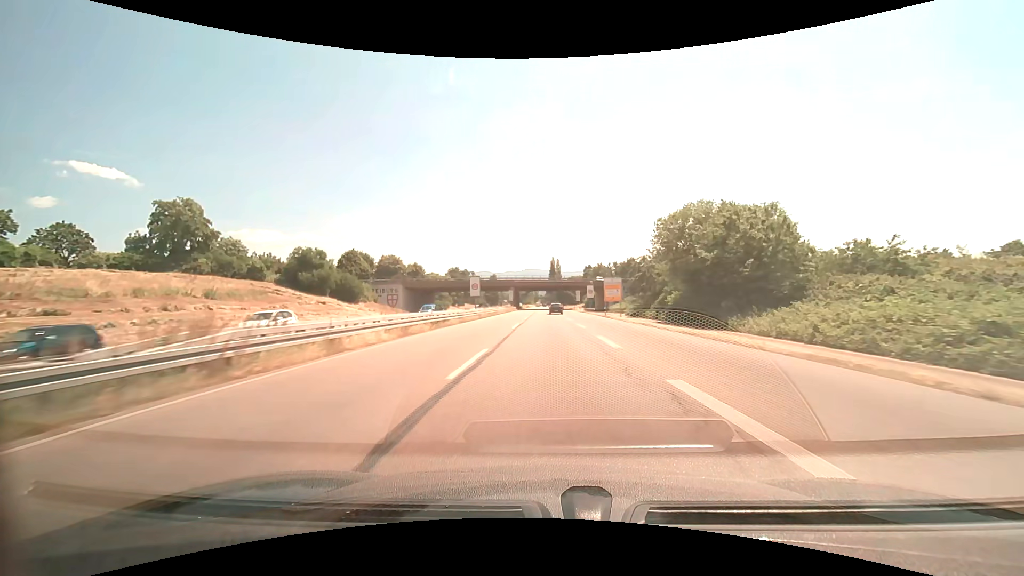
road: trunk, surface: asphalt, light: Day
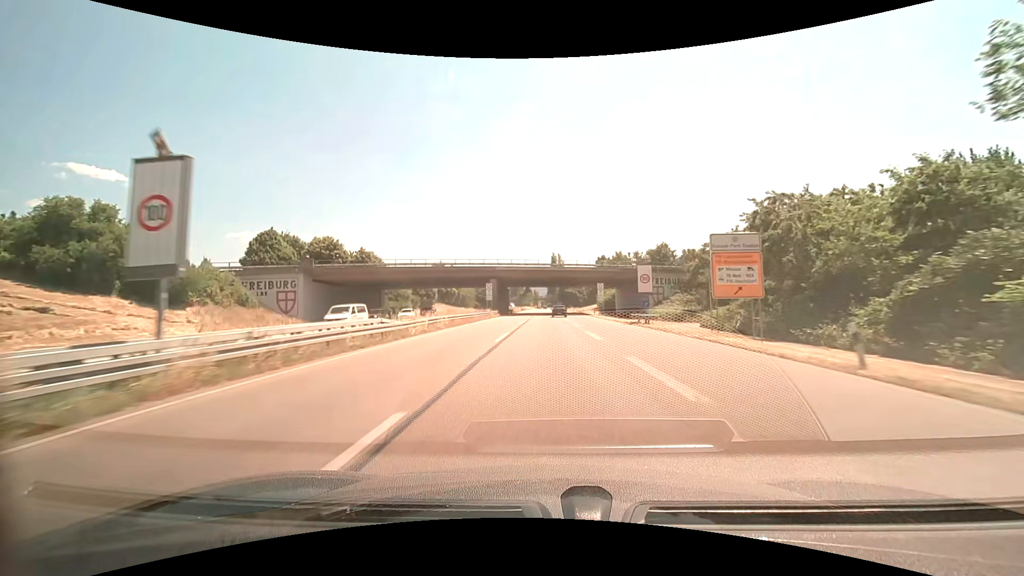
(0.0, +44.2) m; 0°
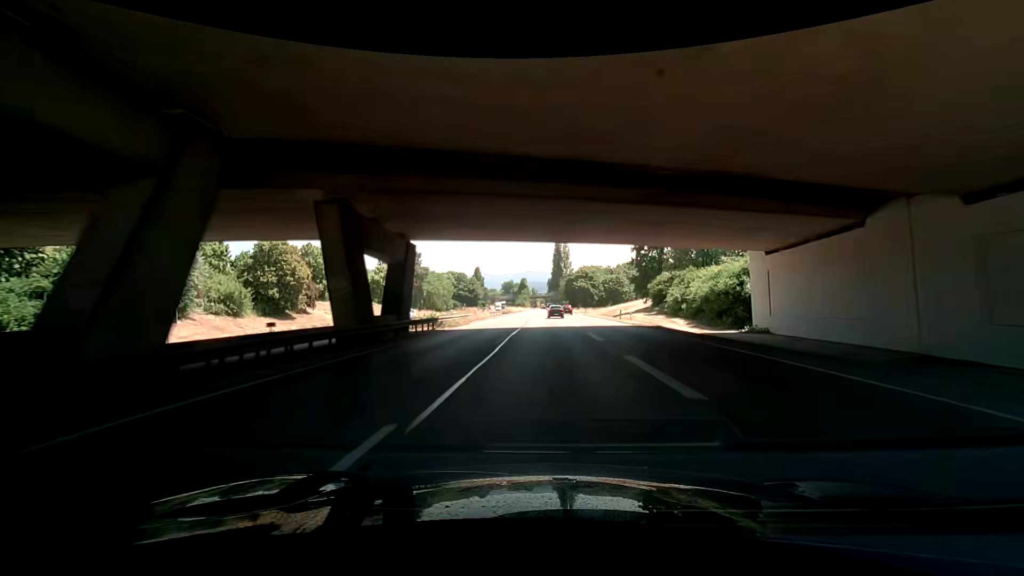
(-0.1, +72.3) m; 0°
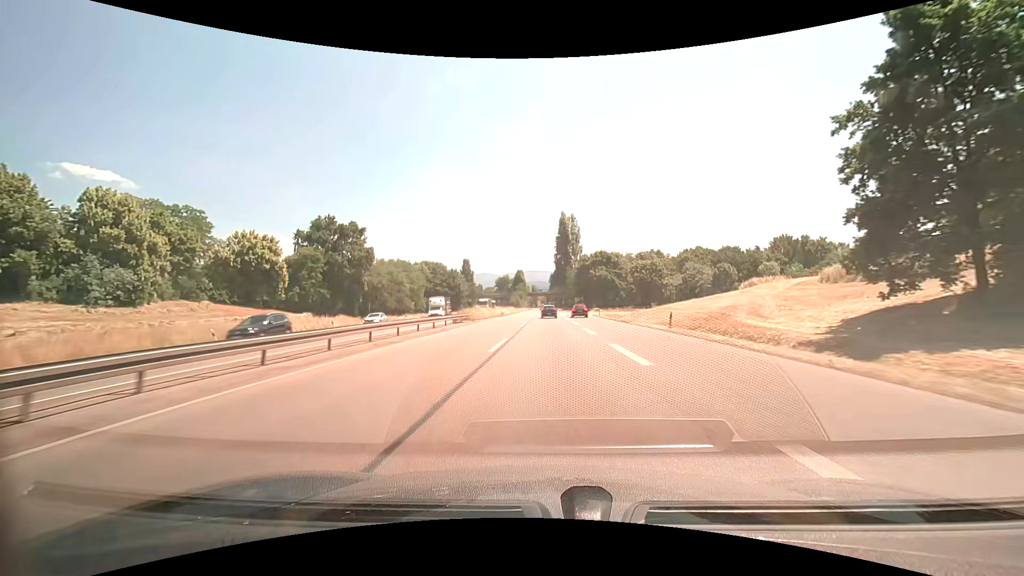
(+0.3, +57.0) m; 0°
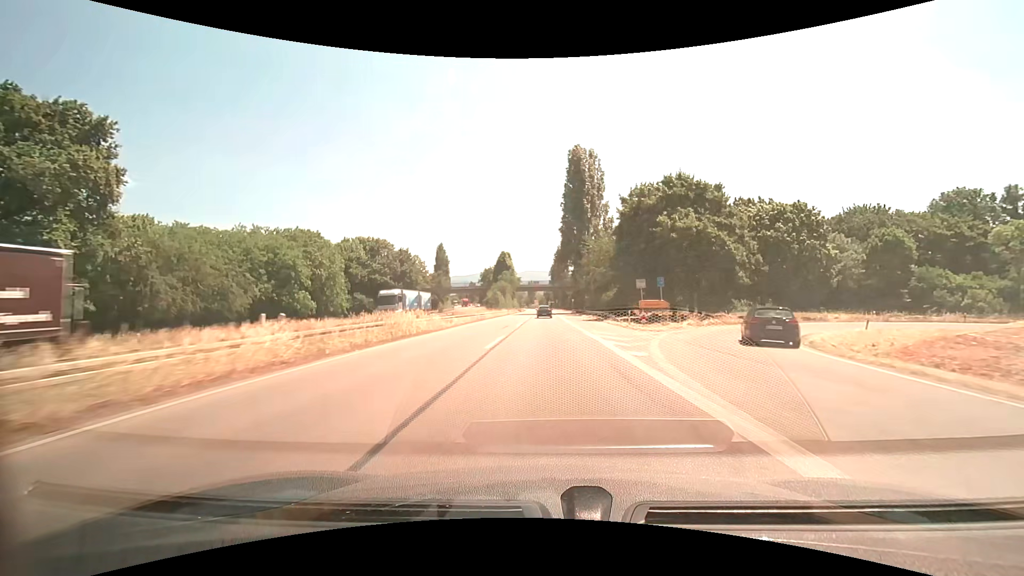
(+0.3, +71.1) m; 0°
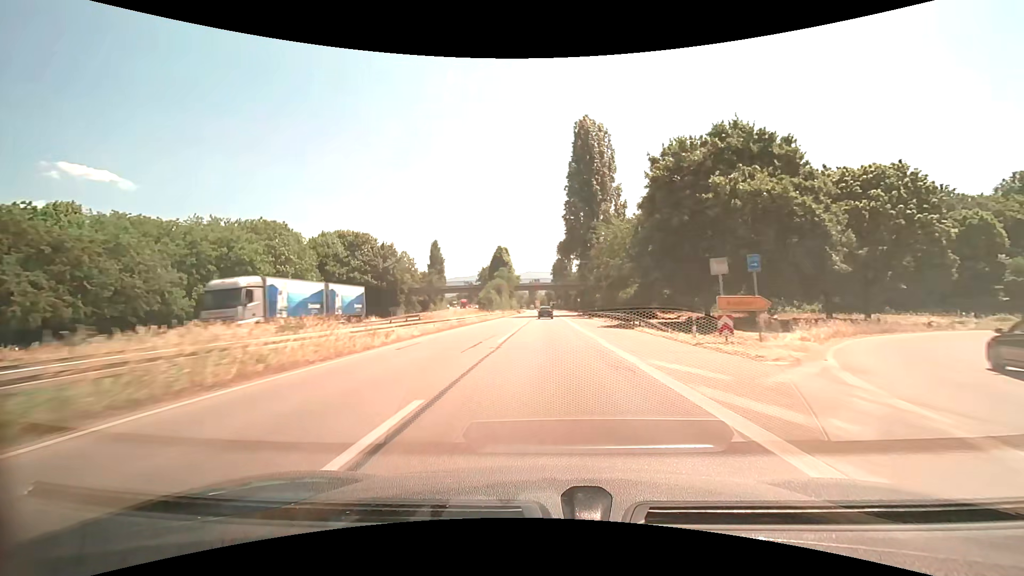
(0.0, +14.3) m; 0°
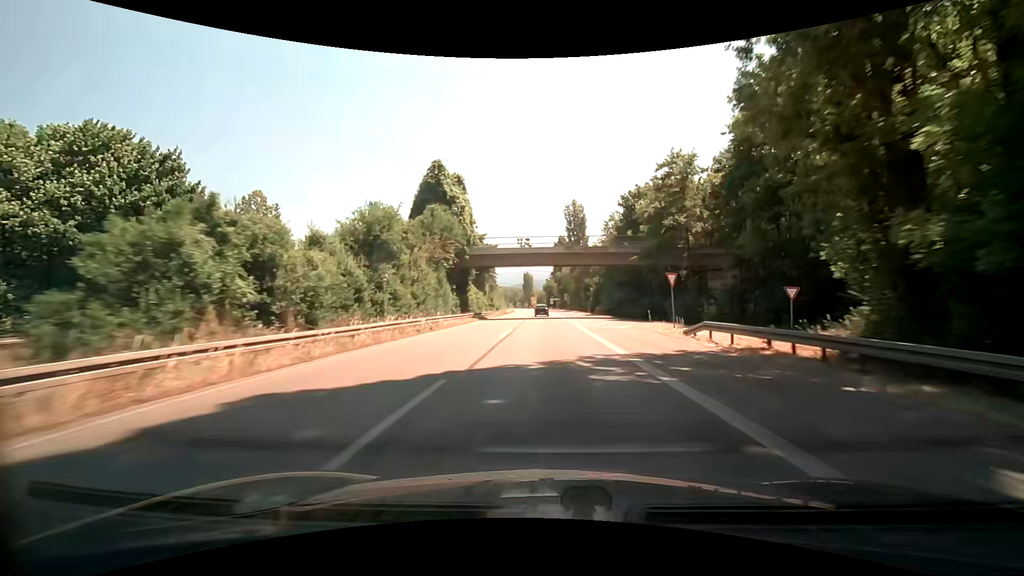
(+0.2, +70.1) m; 0°
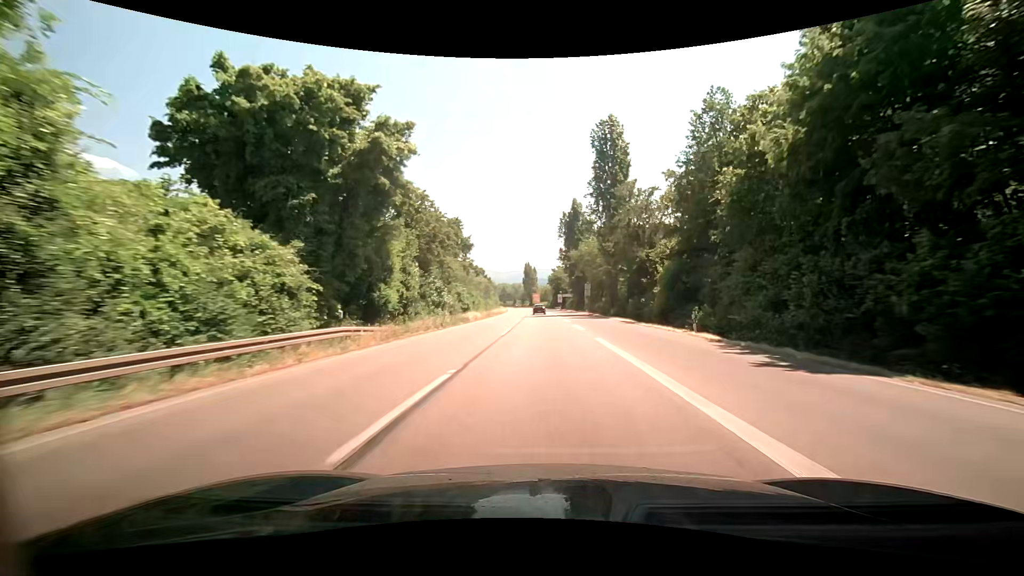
(+0.1, +52.5) m; +1°
(0, +10) (0, +20) (0, +30) (-1, +40) (-1, +50) (-1, +60) (-1, +70) (-2, +80) (-2, +90) (-3, +100) m
